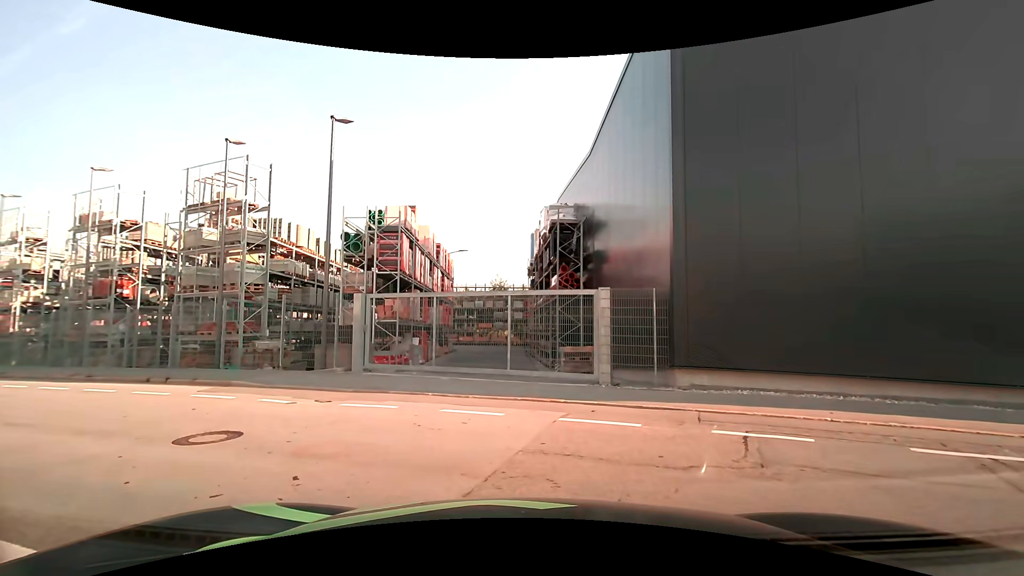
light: Day
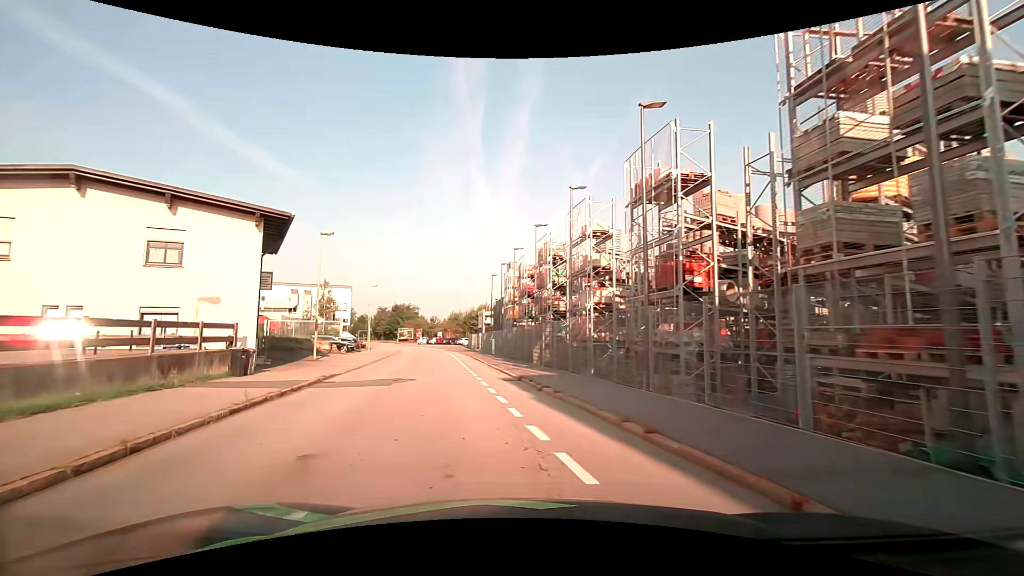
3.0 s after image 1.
(-6.3, +10.3) m; -59°
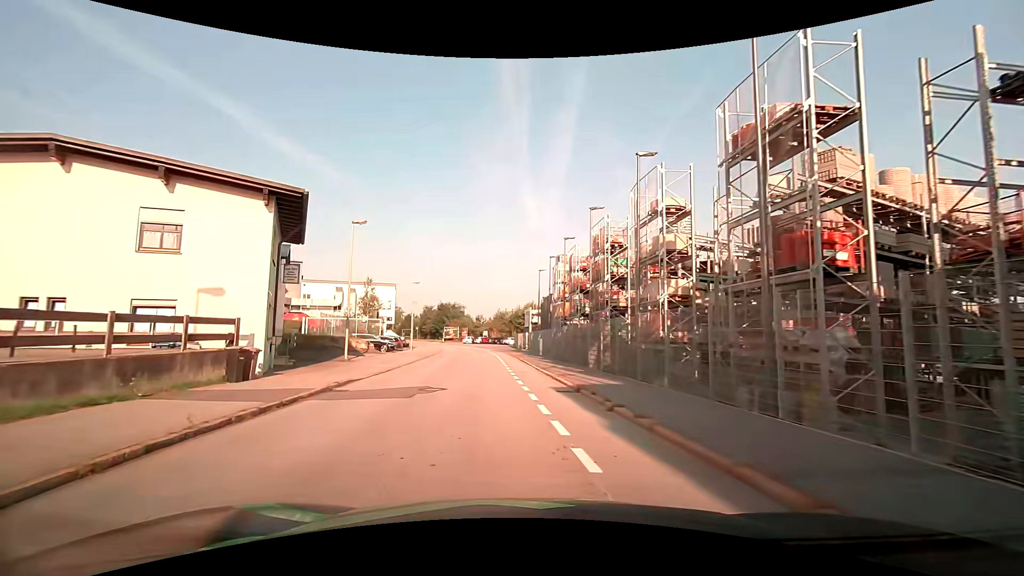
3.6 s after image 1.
(-0.2, +3.6) m; -6°
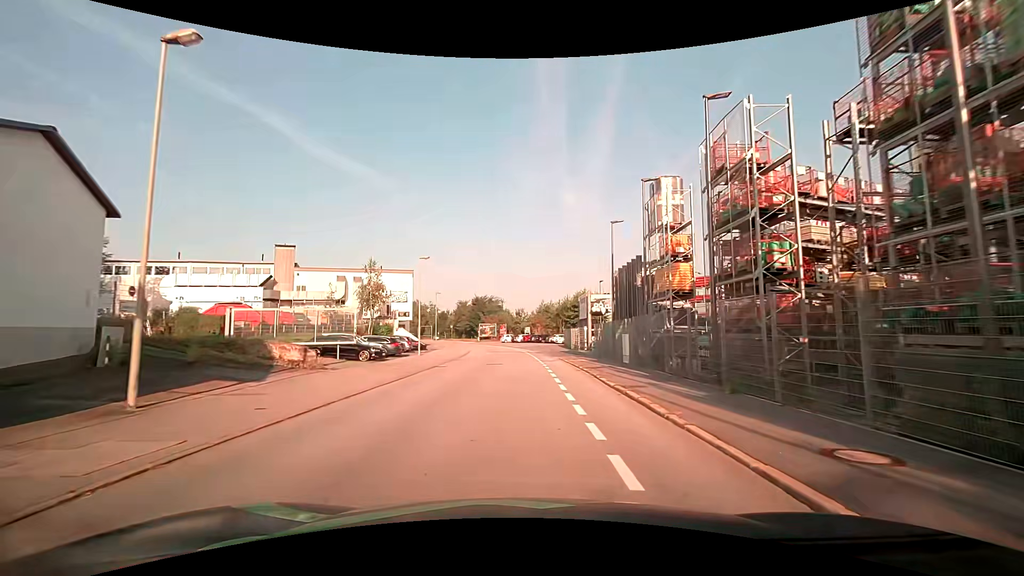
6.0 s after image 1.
(-1.2, +18.8) m; -4°
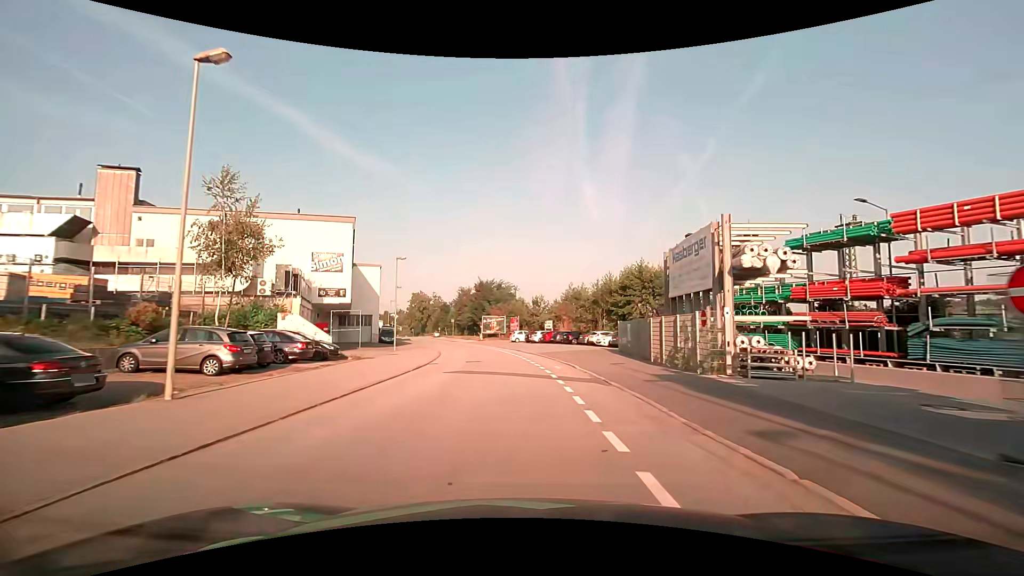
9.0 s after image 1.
(-0.6, +29.0) m; -2°
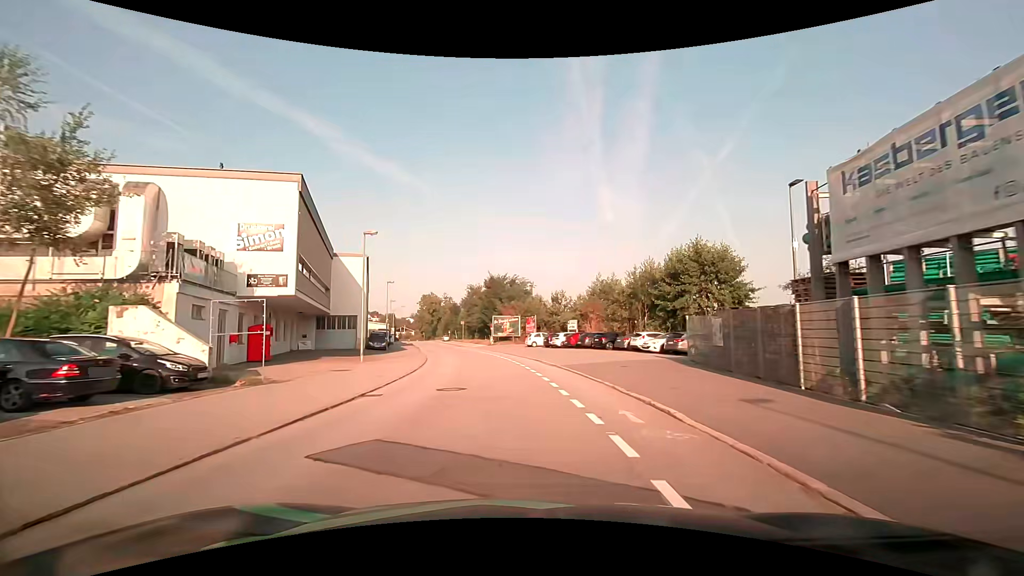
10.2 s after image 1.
(-0.3, +12.0) m; -2°
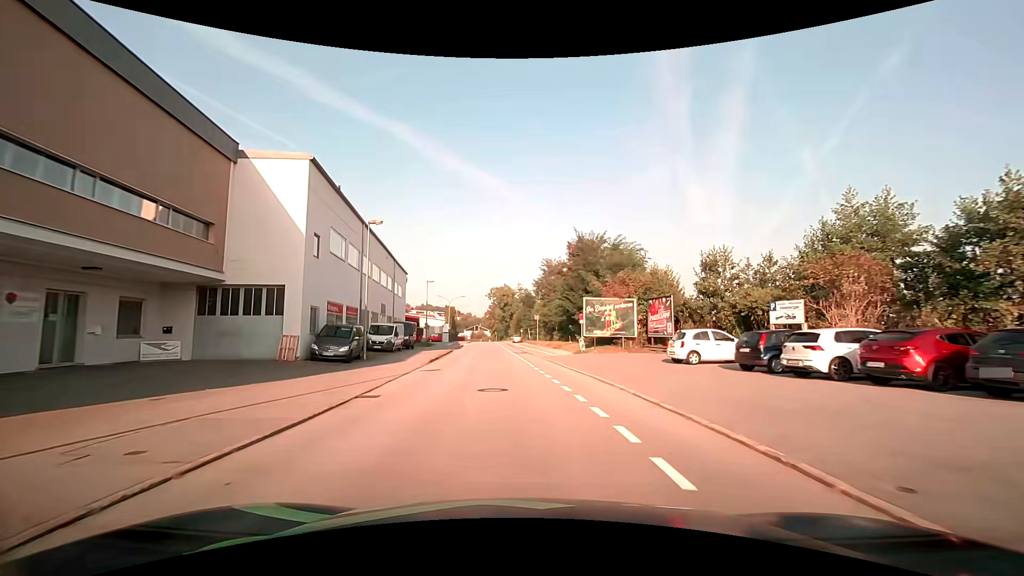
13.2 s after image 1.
(-2.5, +31.0) m; -9°
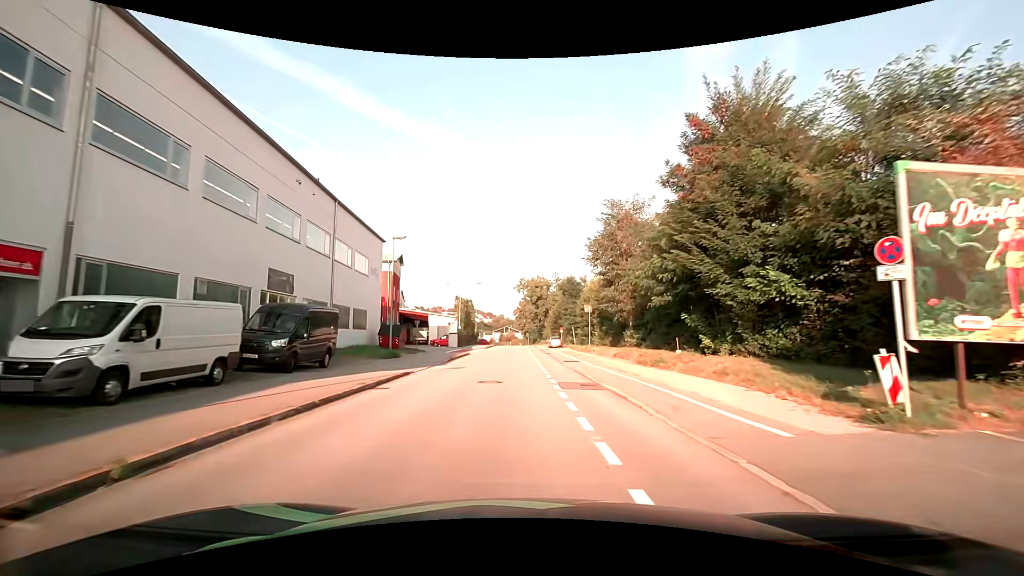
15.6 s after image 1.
(-1.2, +27.2) m; -4°
(0, +10) (0, +20) (0, +30) (0, +40) (0, +50) (-1, +60) (-1, +70) (-2, +80) (-2, +90) (-2, +100) m
